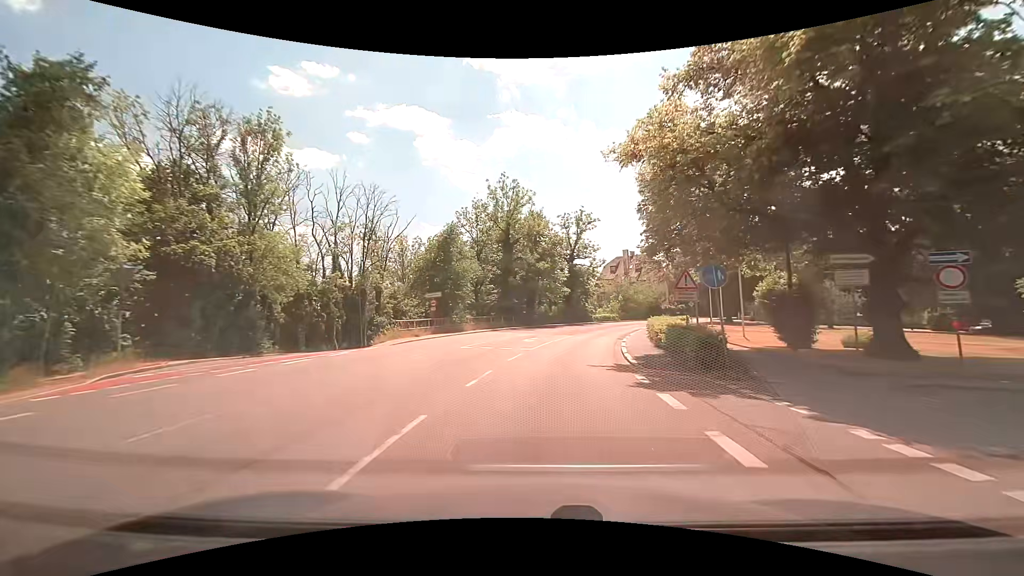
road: secondary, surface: asphalt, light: Day
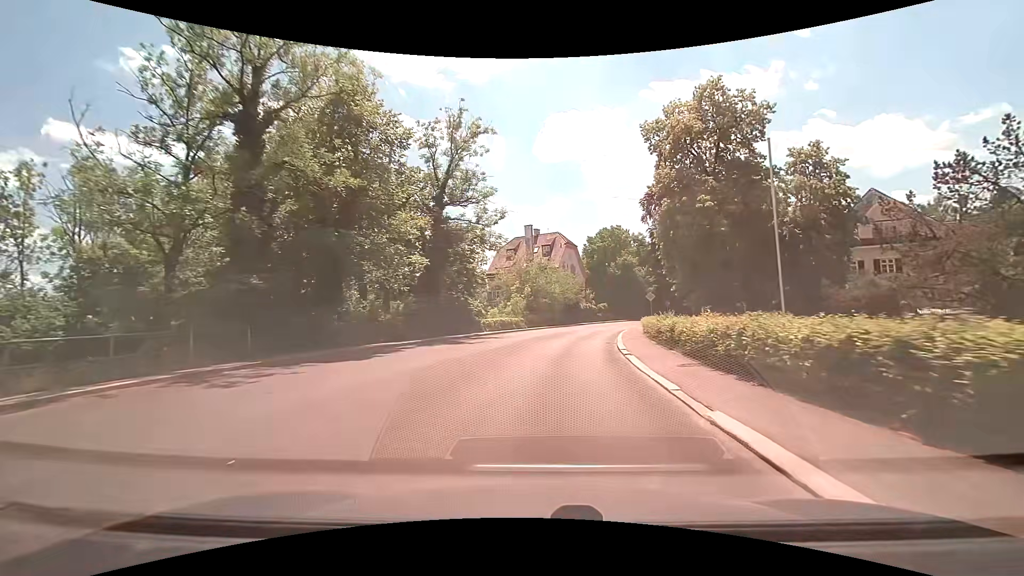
(+3.6, +33.4) m; +13°
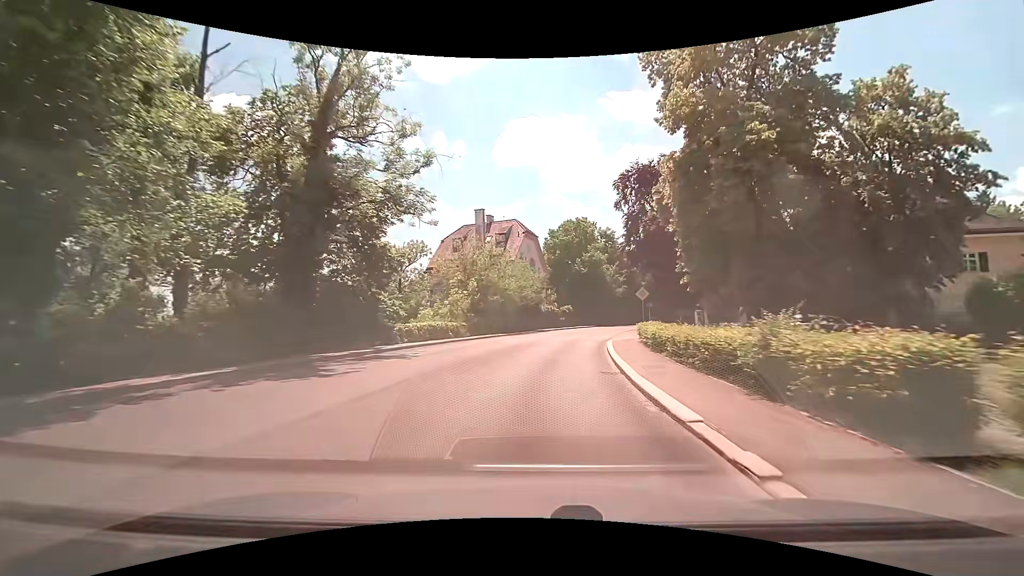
(+0.5, +12.5) m; +5°
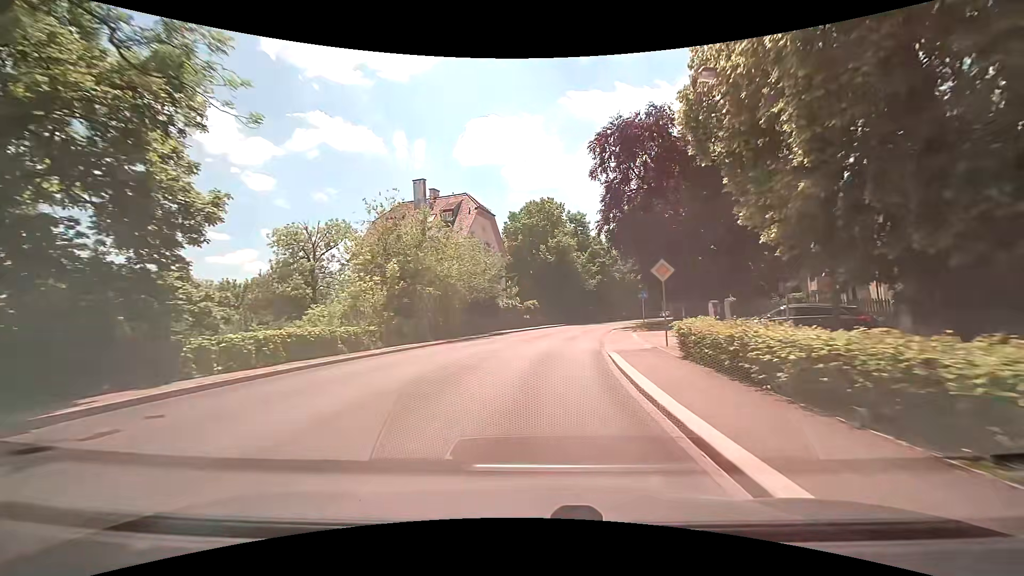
(+0.5, +12.2) m; +4°
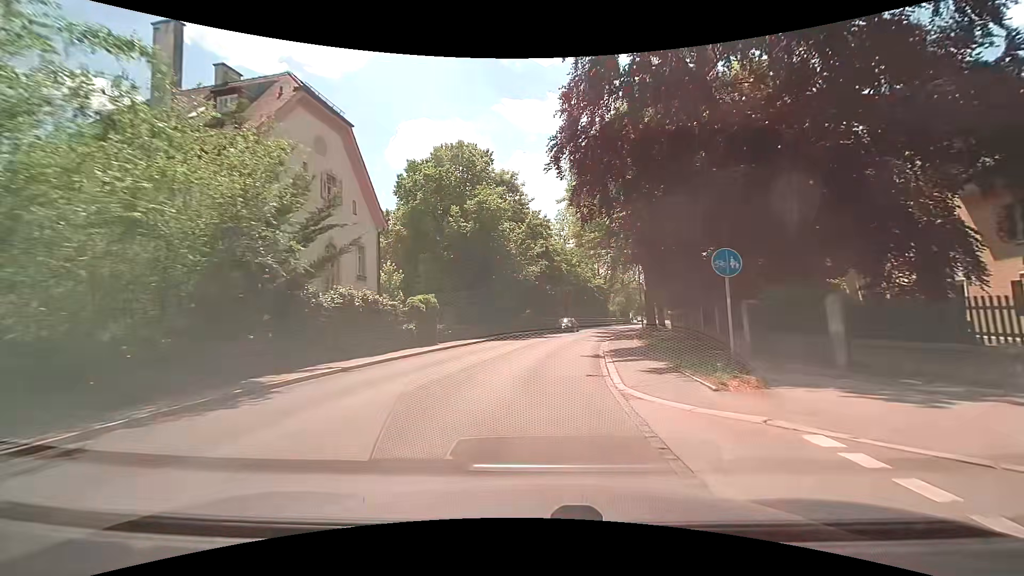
(+1.5, +24.0) m; +8°
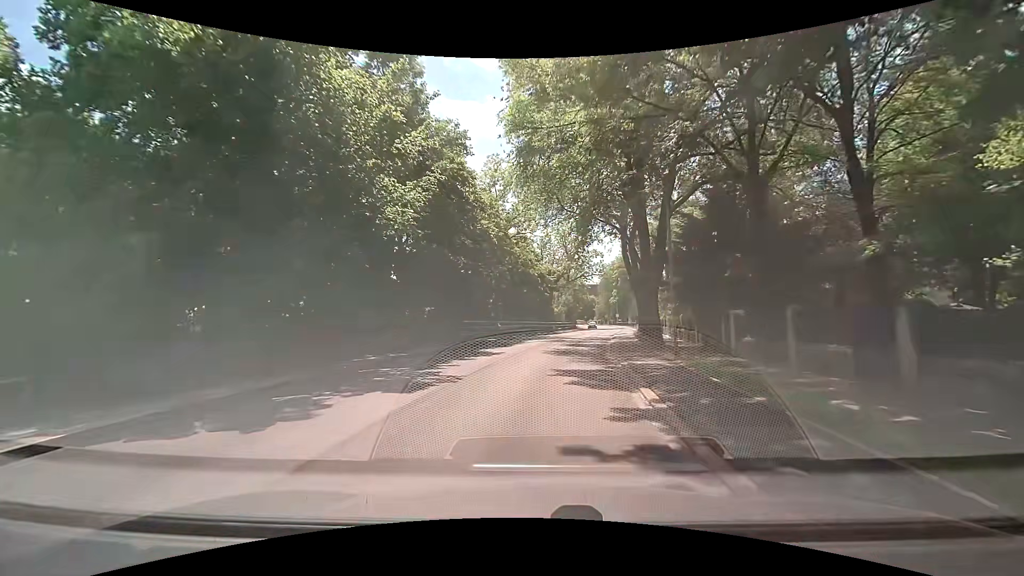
(+1.7, +24.9) m; +8°
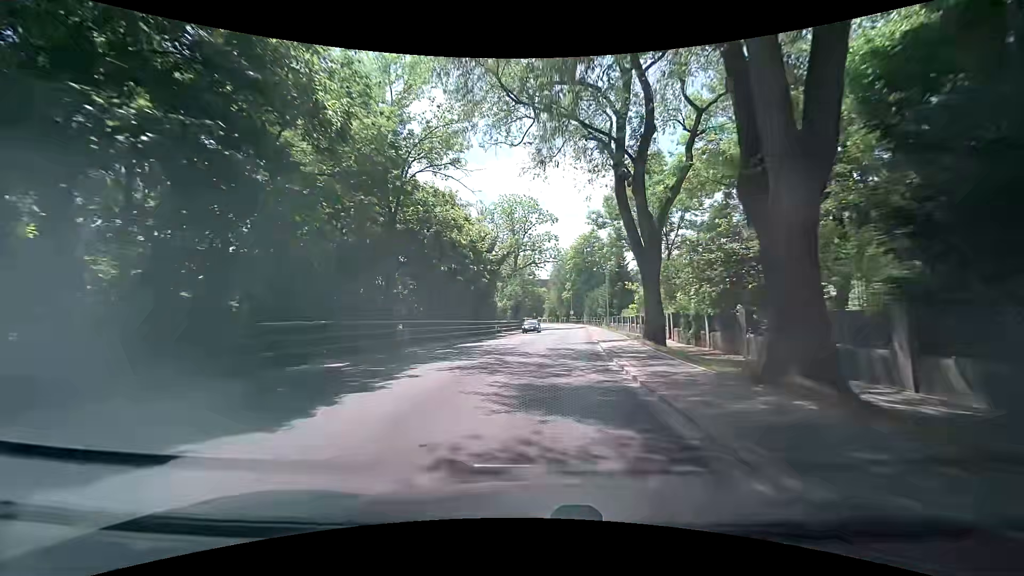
(+0.8, +19.5) m; +6°
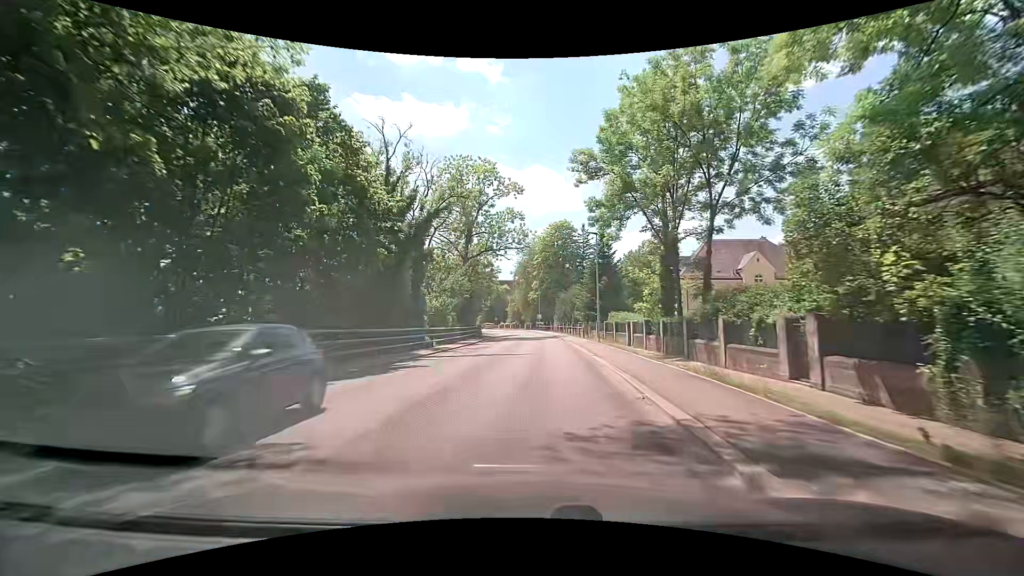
(+0.6, +20.1) m; +5°
(0, +10) (0, +20) (0, +30) (-1, +40) (-1, +50) (-2, +60) (-2, +70) (-4, +80) (-5, +90) (-7, +100) m
